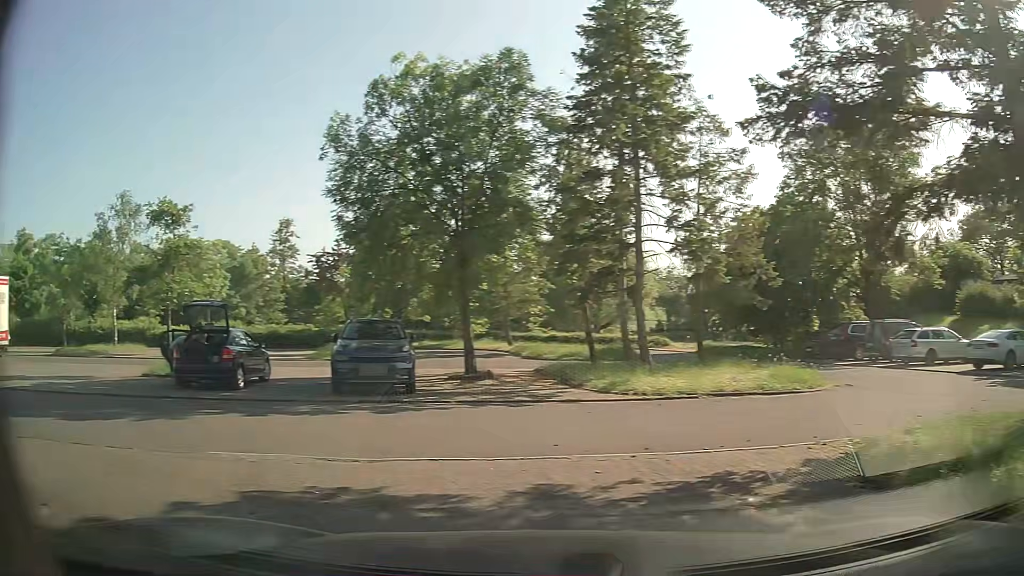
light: Day
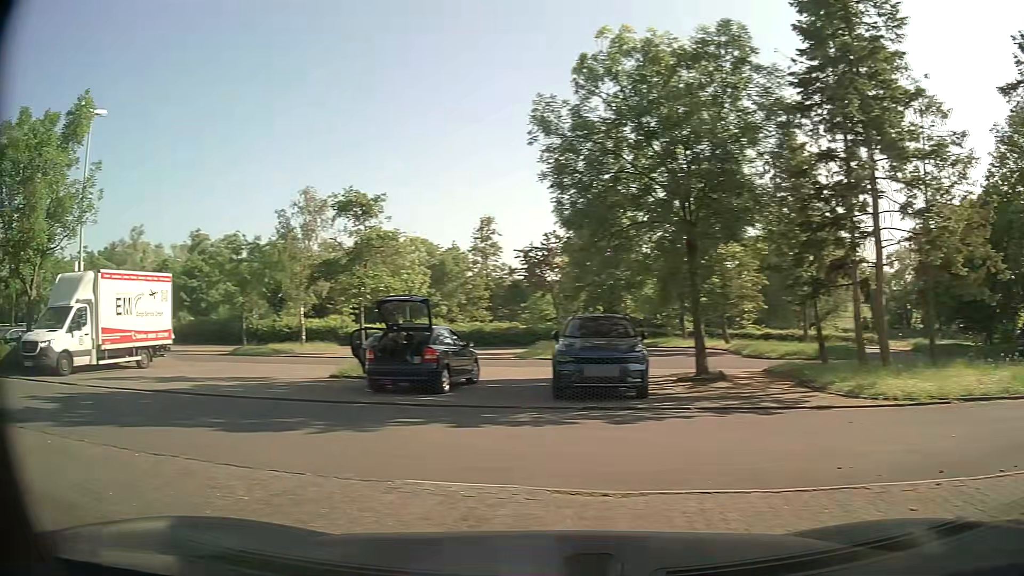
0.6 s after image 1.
(-0.2, +1.7) m; -16°
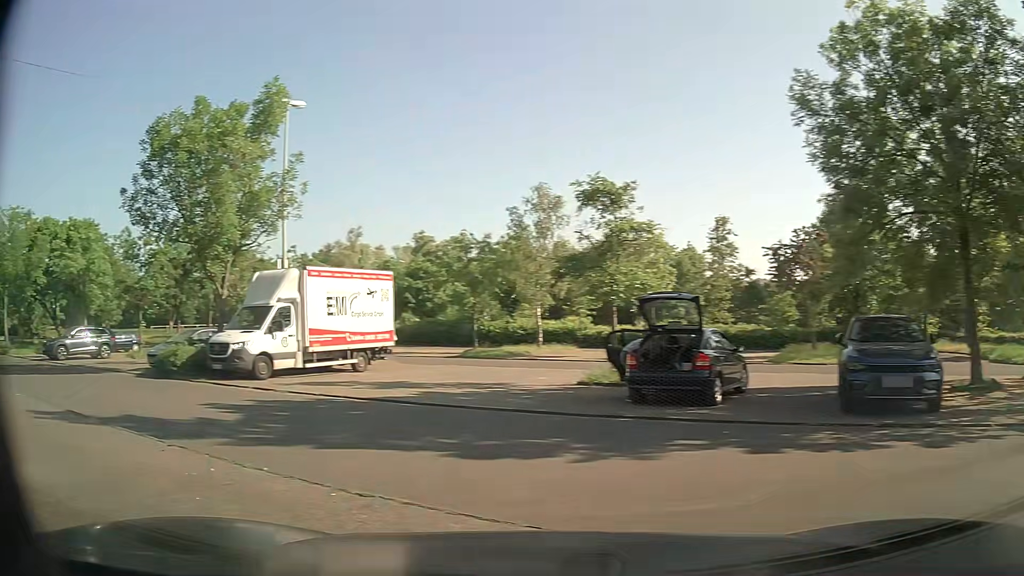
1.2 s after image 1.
(-0.4, +2.0) m; -20°
